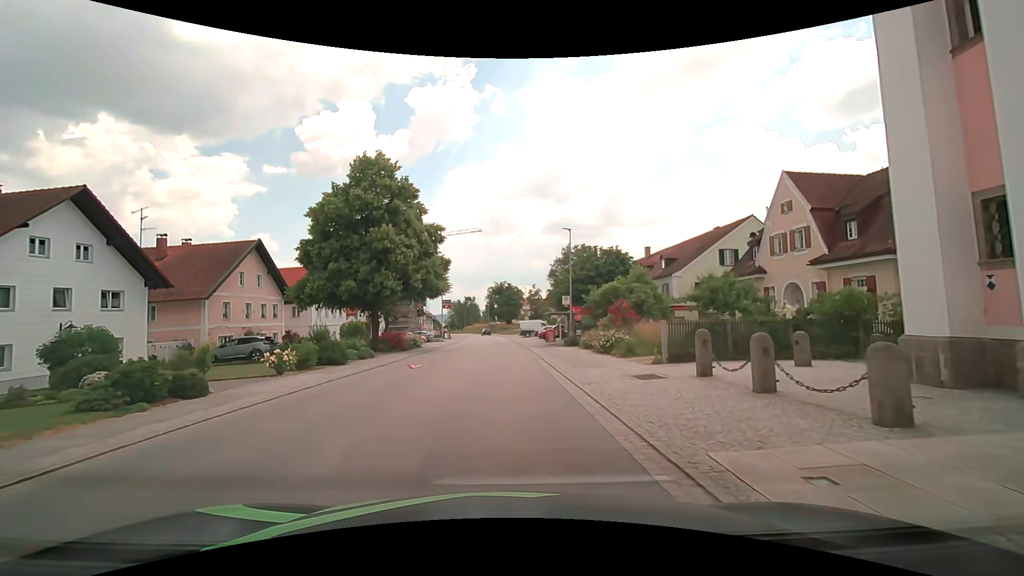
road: secondary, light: Day
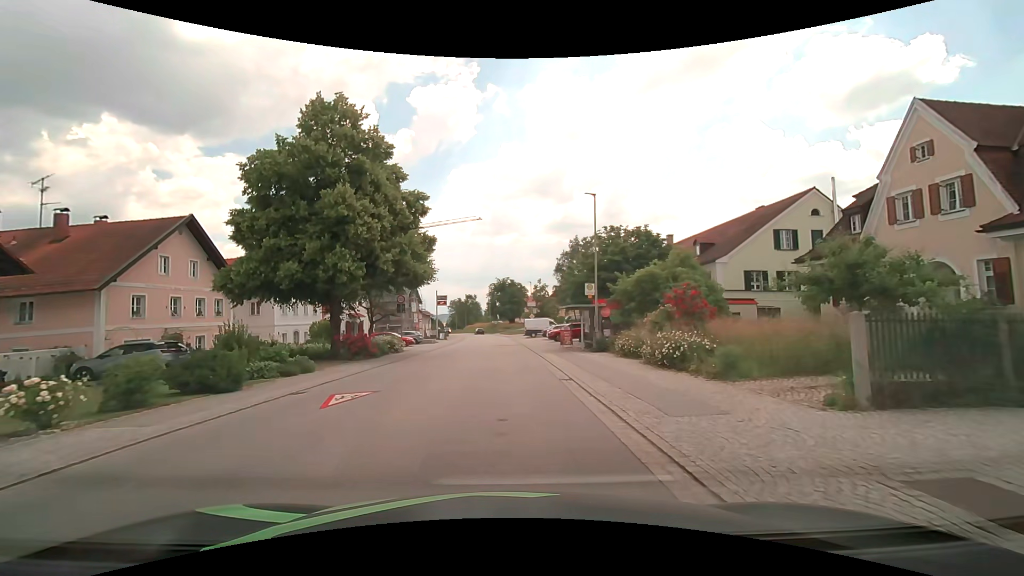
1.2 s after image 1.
(+0.1, +9.2) m; +1°
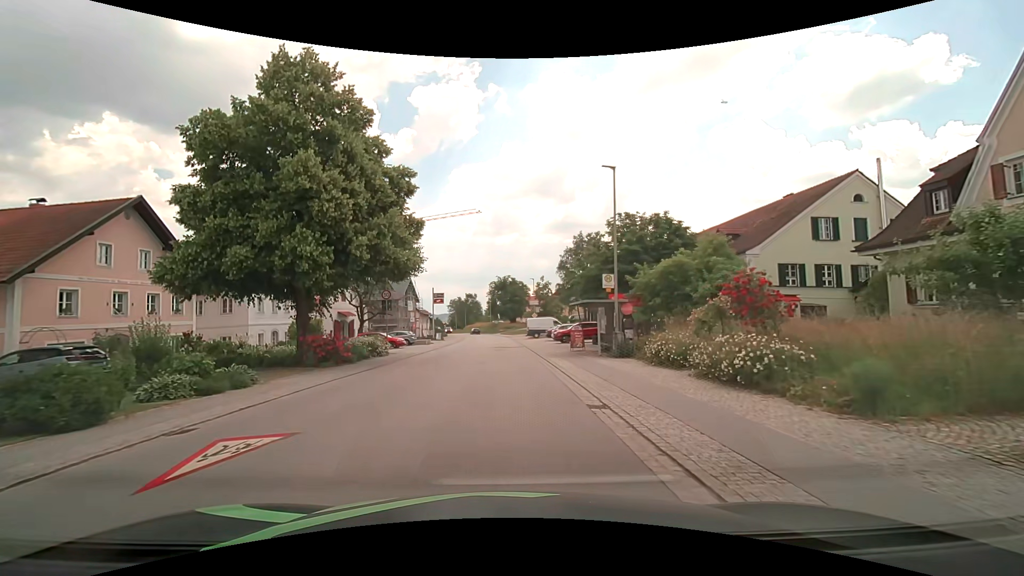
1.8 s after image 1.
(0.0, +4.5) m; 0°
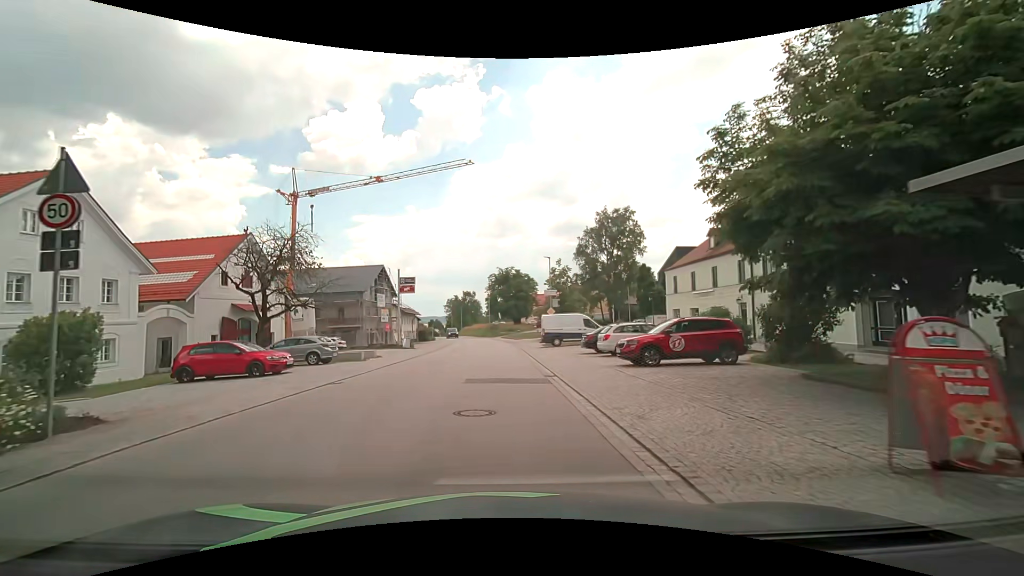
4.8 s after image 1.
(-0.1, +22.9) m; 0°
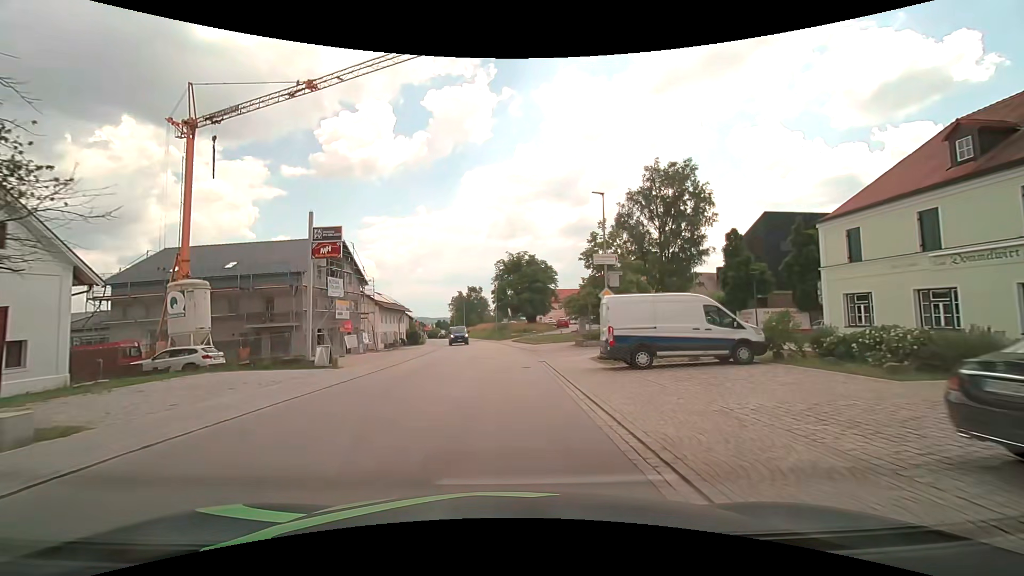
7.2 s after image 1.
(-0.4, +22.6) m; -2°
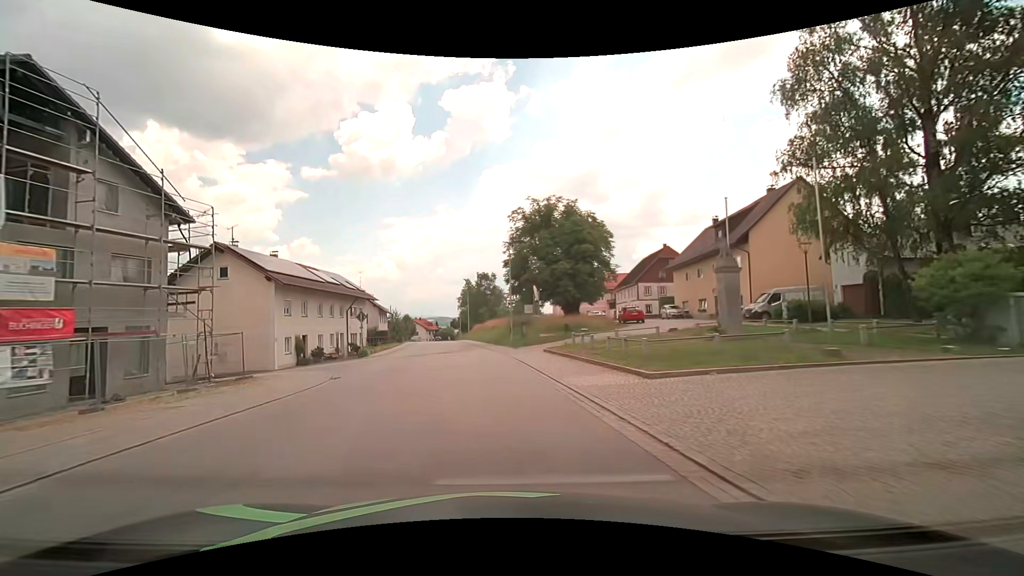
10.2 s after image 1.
(-0.2, +34.7) m; -2°
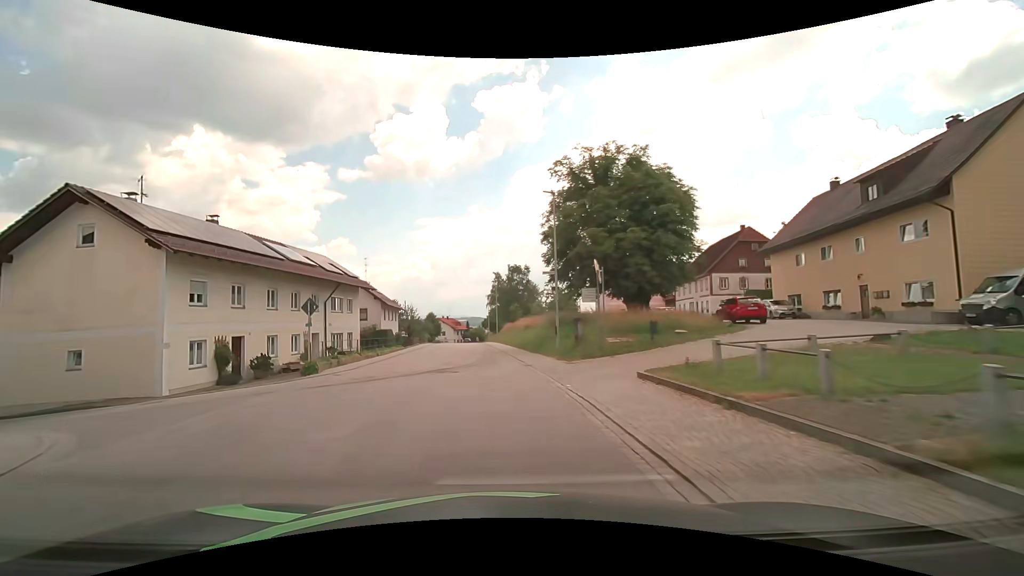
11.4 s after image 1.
(-0.4, +14.5) m; -3°
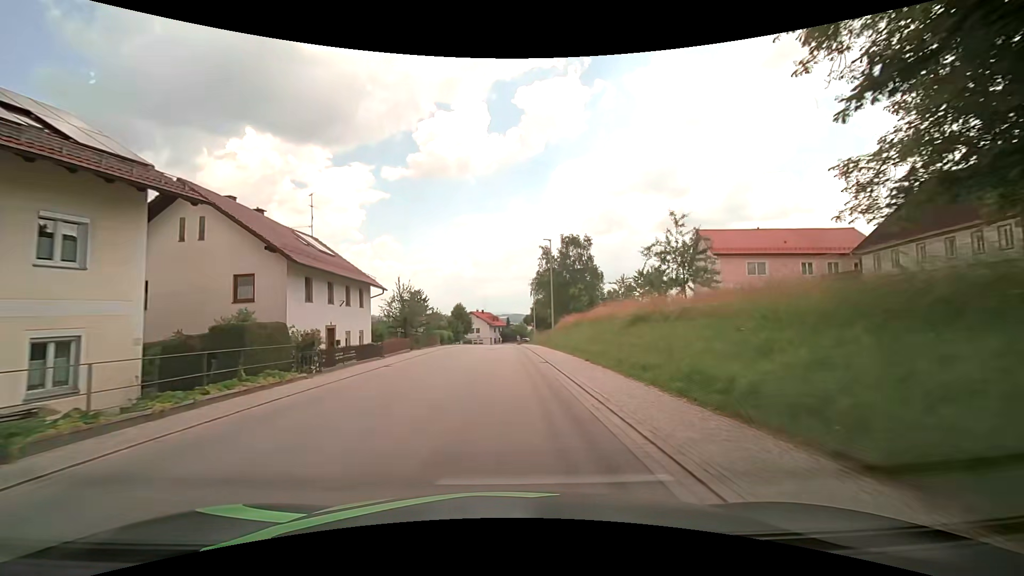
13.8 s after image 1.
(-1.7, +29.6) m; -5°
